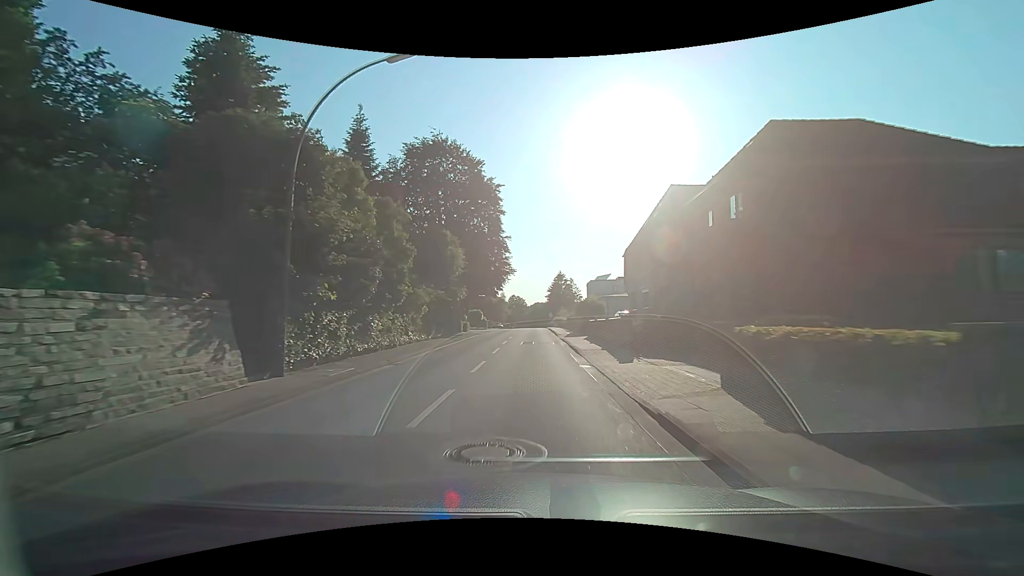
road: secondary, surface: asphalt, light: Day
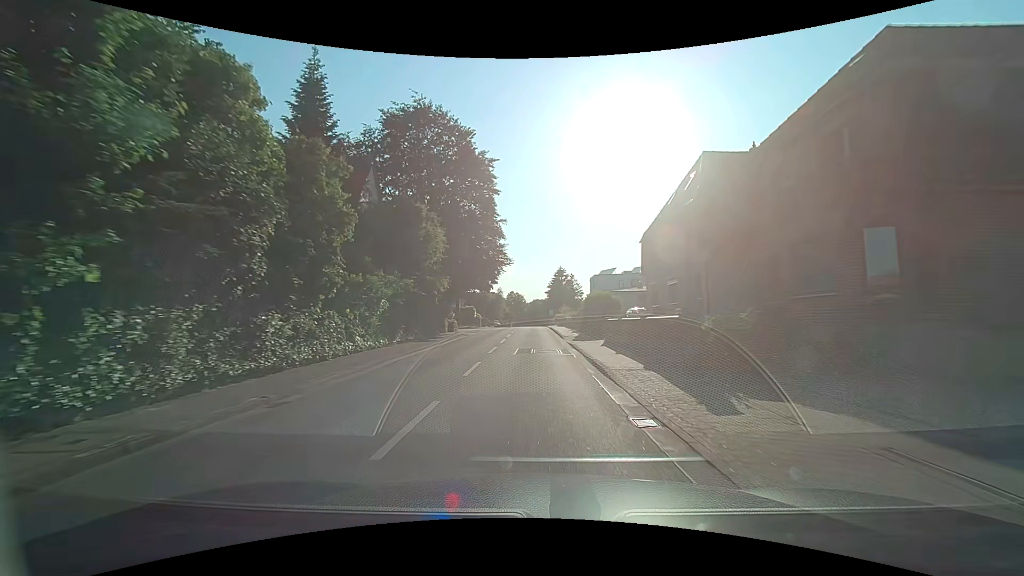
(-0.1, +7.3) m; -1°
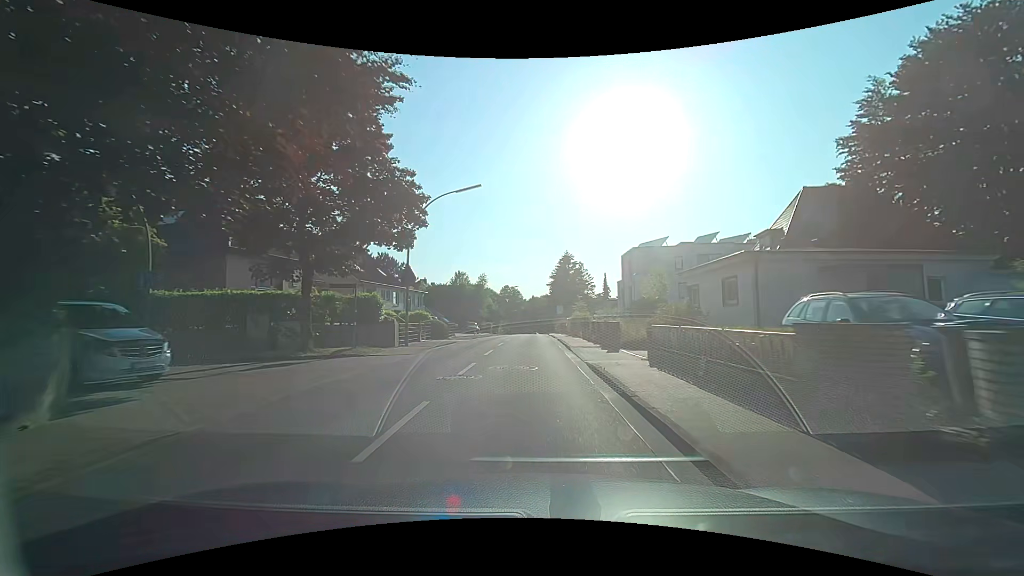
(+0.3, +36.1) m; 0°
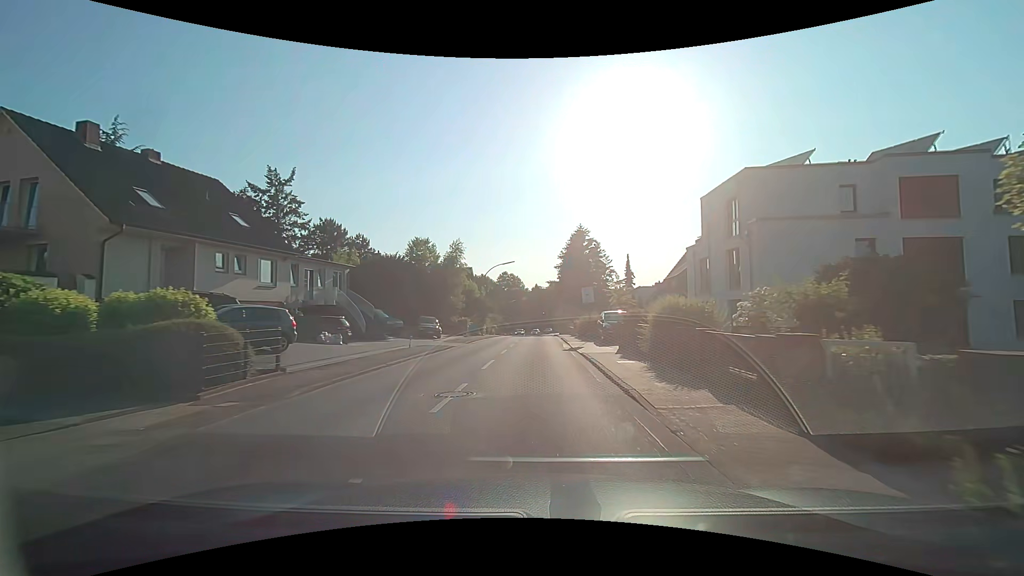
(-0.1, +27.9) m; 0°
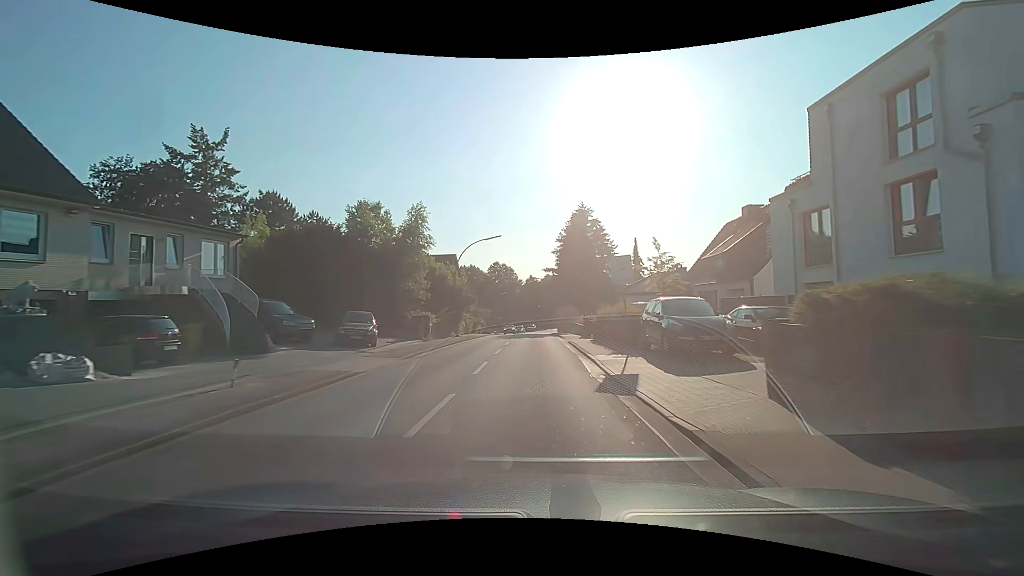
(+0.1, +13.7) m; +1°
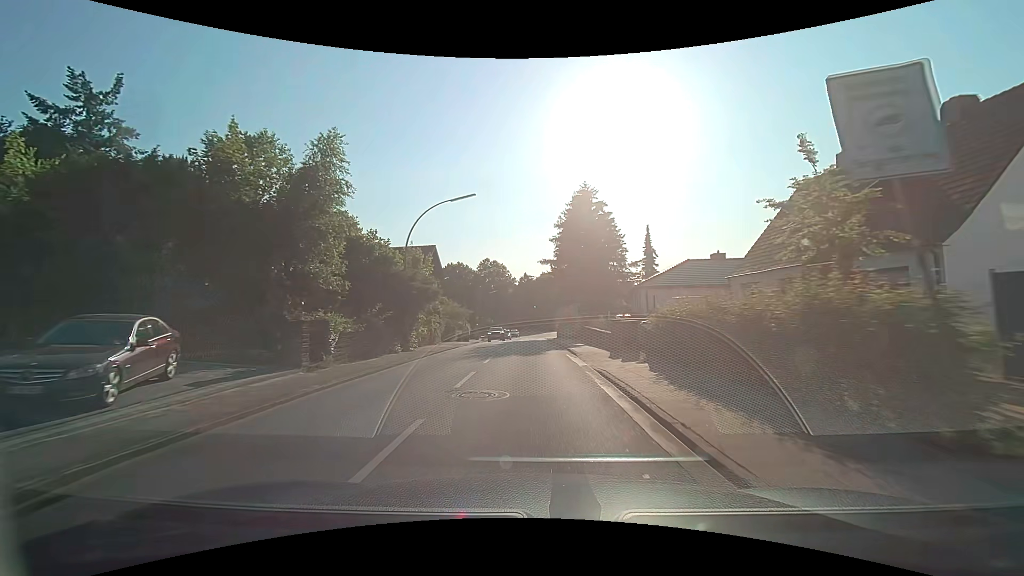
(+0.1, +13.7) m; +1°
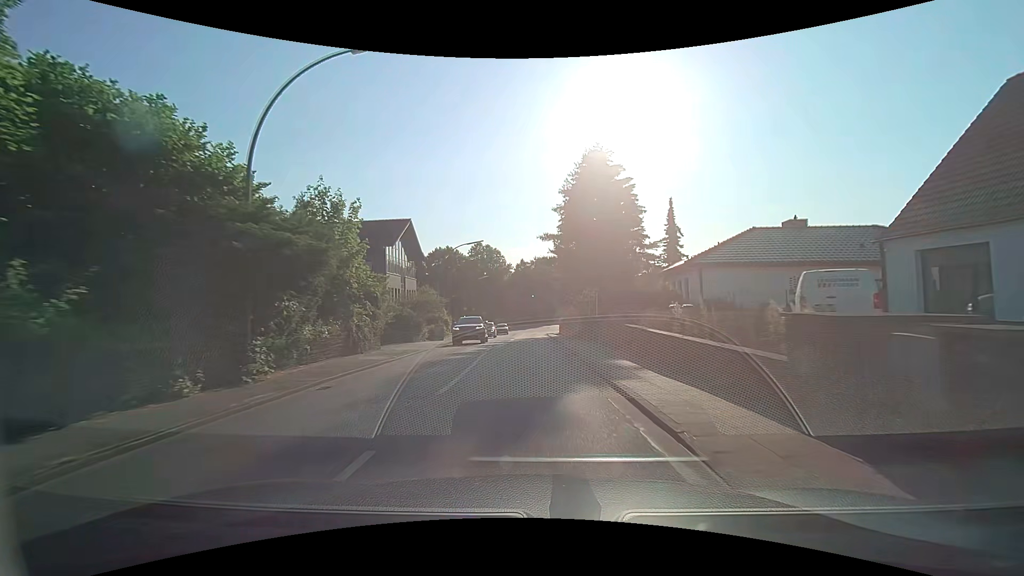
(-0.2, +13.8) m; 0°
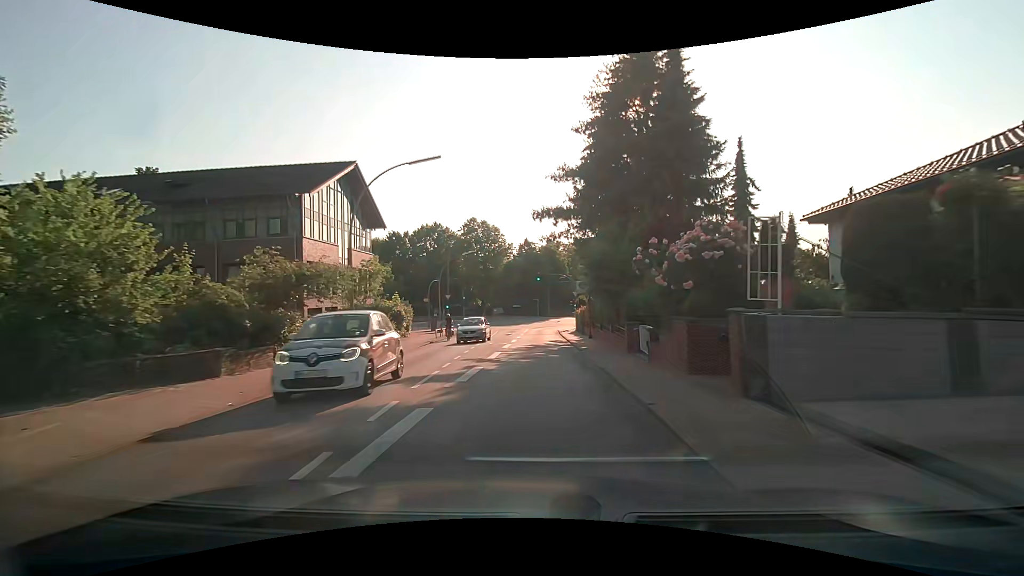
(-0.1, +19.3) m; -1°
(0, +10) (-1, +20) (-1, +30) (-2, +40) (-2, +50) (-2, +60) (-1, +70) (-3, +79) (-12, +84) (-22, +86) m
